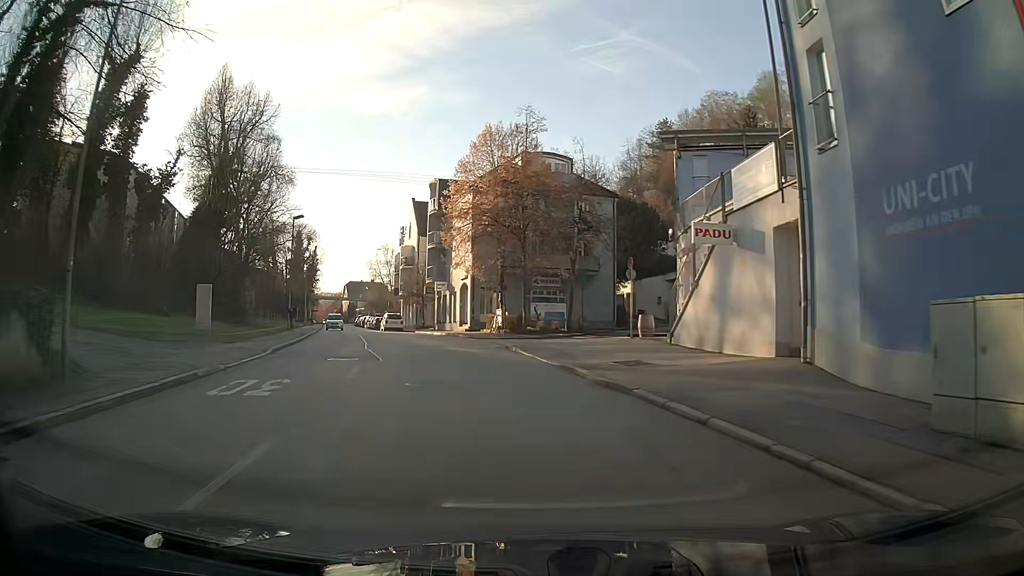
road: tertiary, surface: asphalt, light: Day
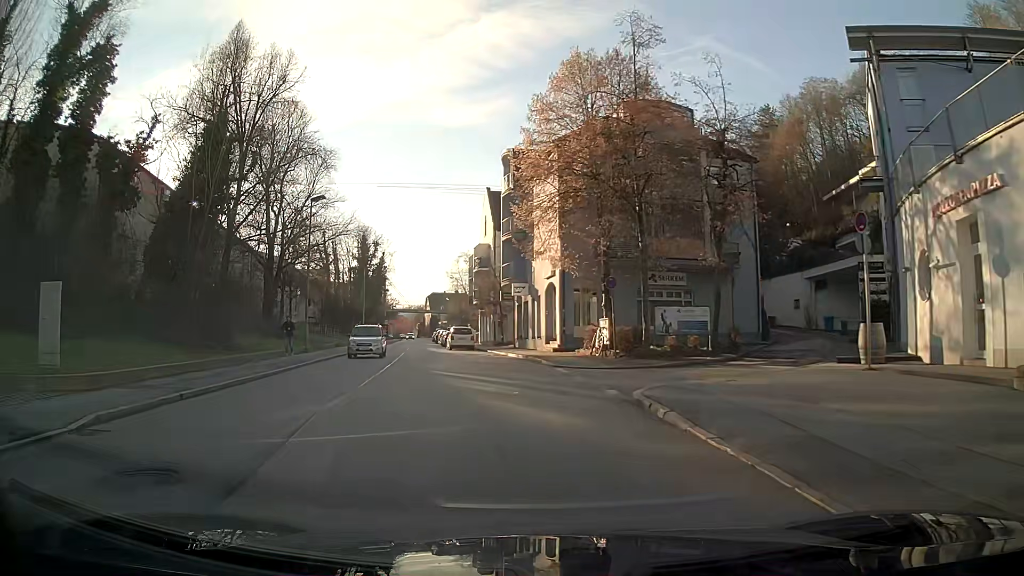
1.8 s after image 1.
(-1.1, +13.5) m; -9°
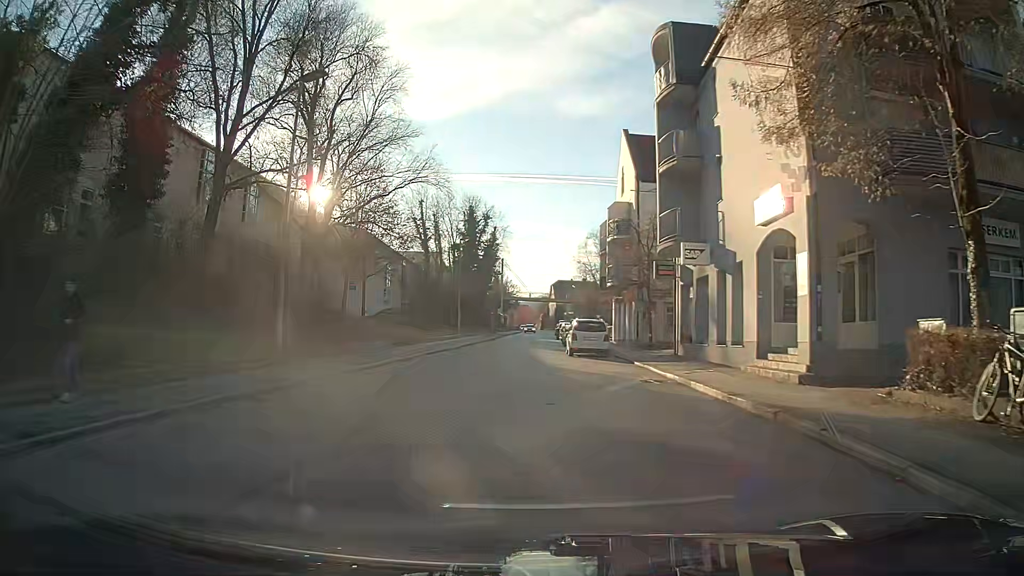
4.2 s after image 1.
(-1.5, +17.4) m; -11°
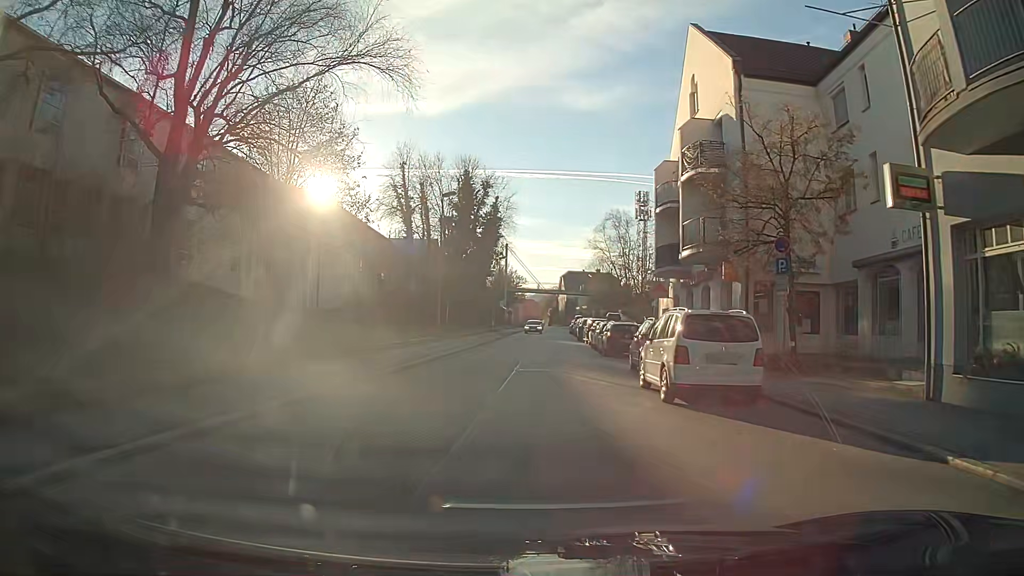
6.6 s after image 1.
(-0.1, +17.5) m; 0°
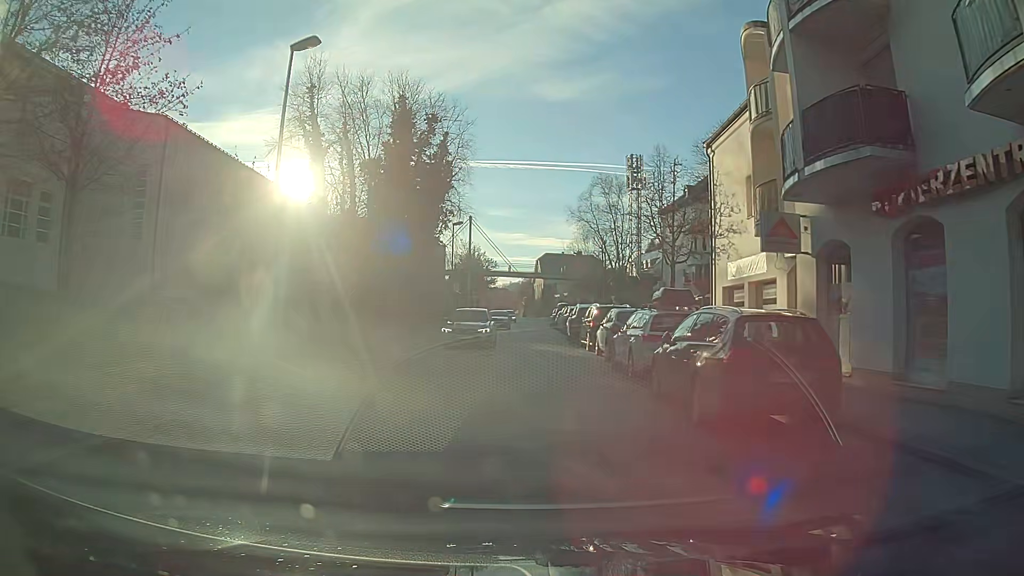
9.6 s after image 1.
(+0.5, +20.0) m; +3°
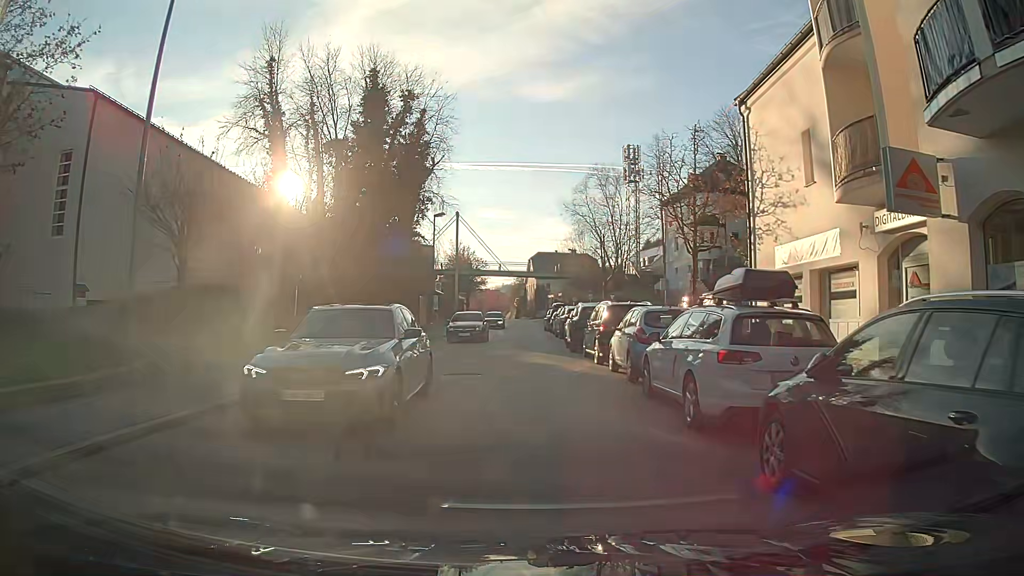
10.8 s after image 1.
(0.0, +5.6) m; 0°
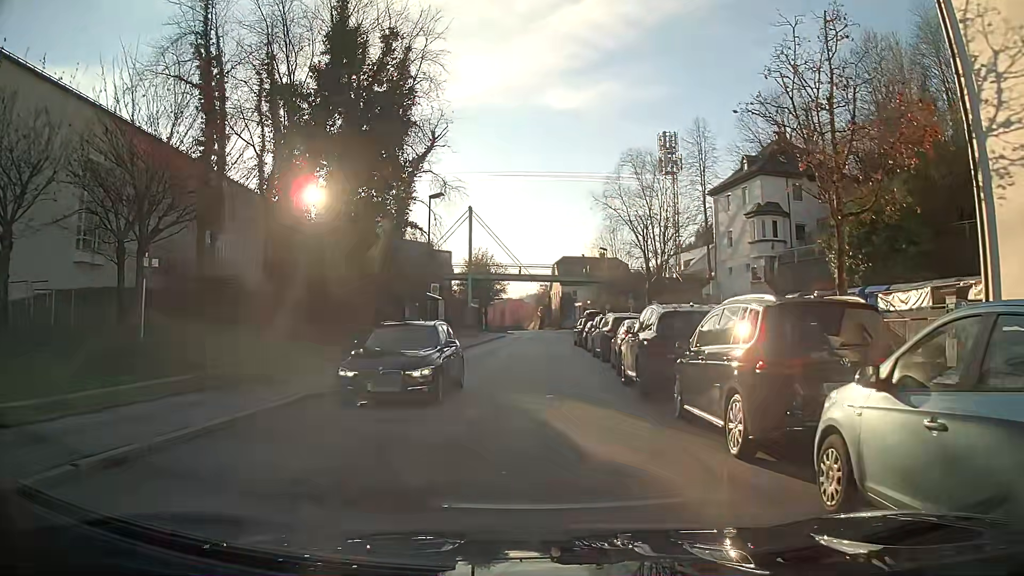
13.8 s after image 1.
(-0.1, +11.1) m; -2°
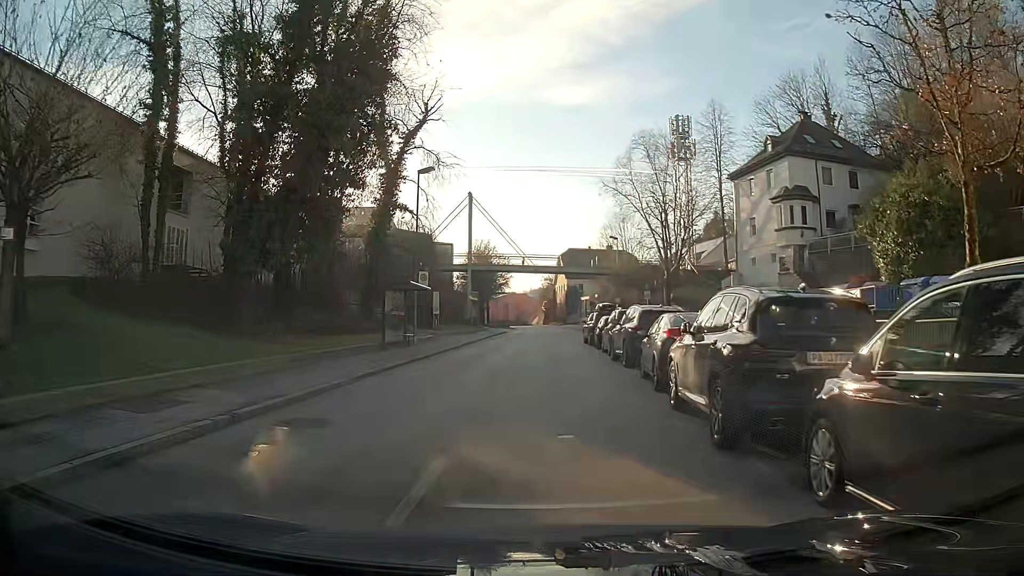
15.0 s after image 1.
(0.0, +5.0) m; 0°
(0, +10) (0, +20) (+1, +30) (+1, +40) (+2, +50) (+3, +60) (+3, +70) (+3, +80) (+2, +90) (+2, +100) m
